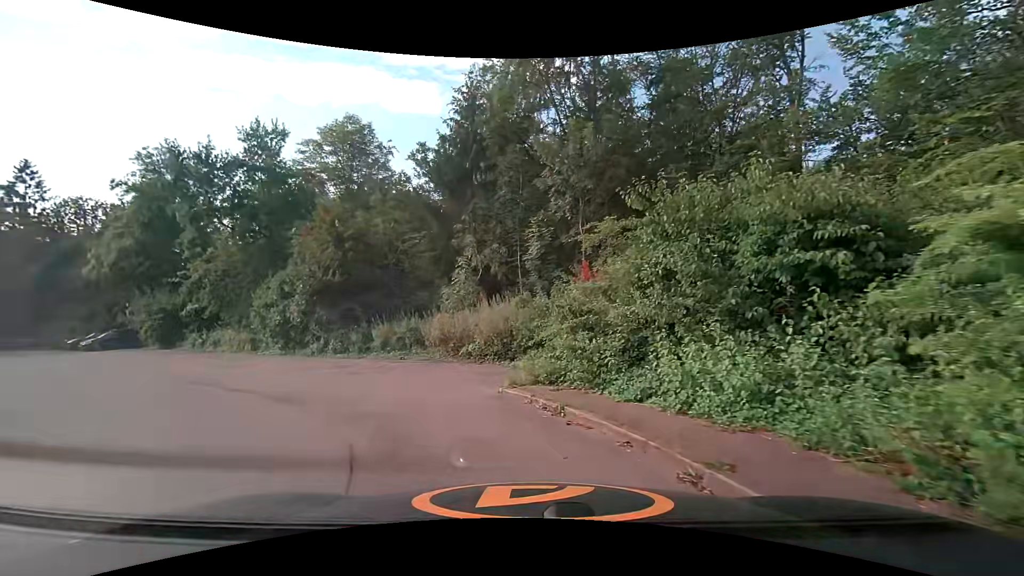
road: service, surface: asphalt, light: Day
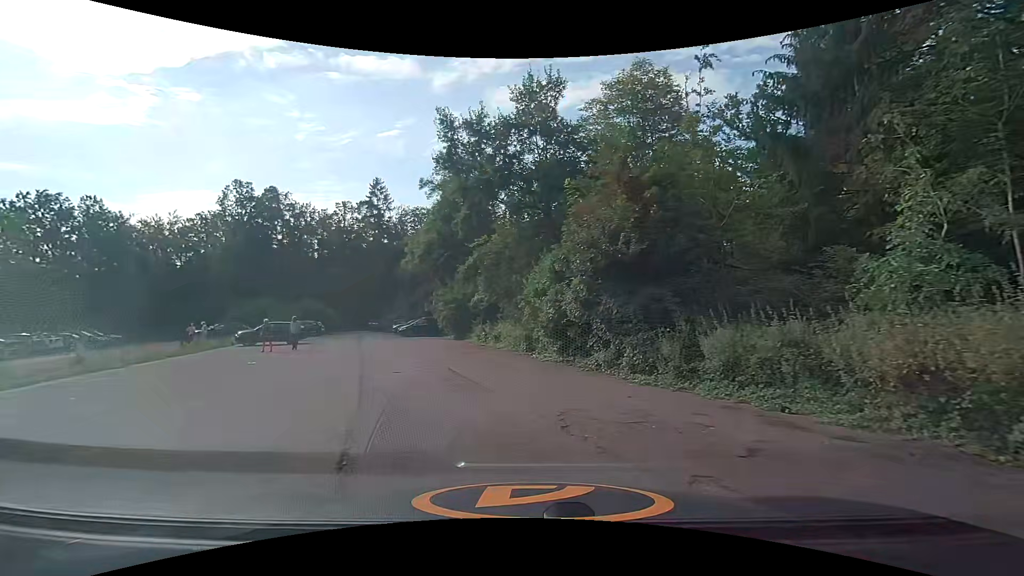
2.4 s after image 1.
(-2.4, +8.7) m; -33°
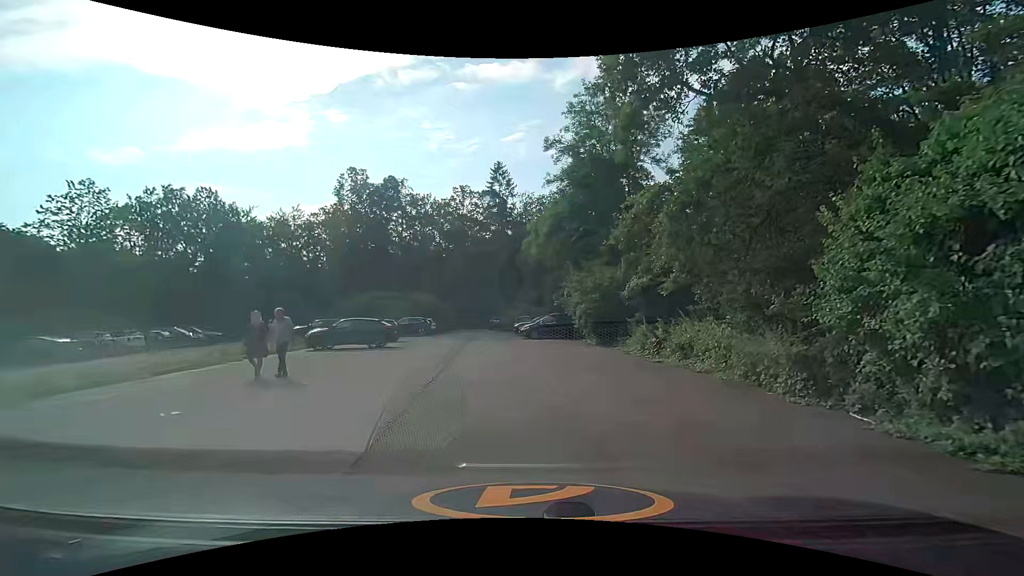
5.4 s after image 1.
(-1.8, +11.6) m; -14°
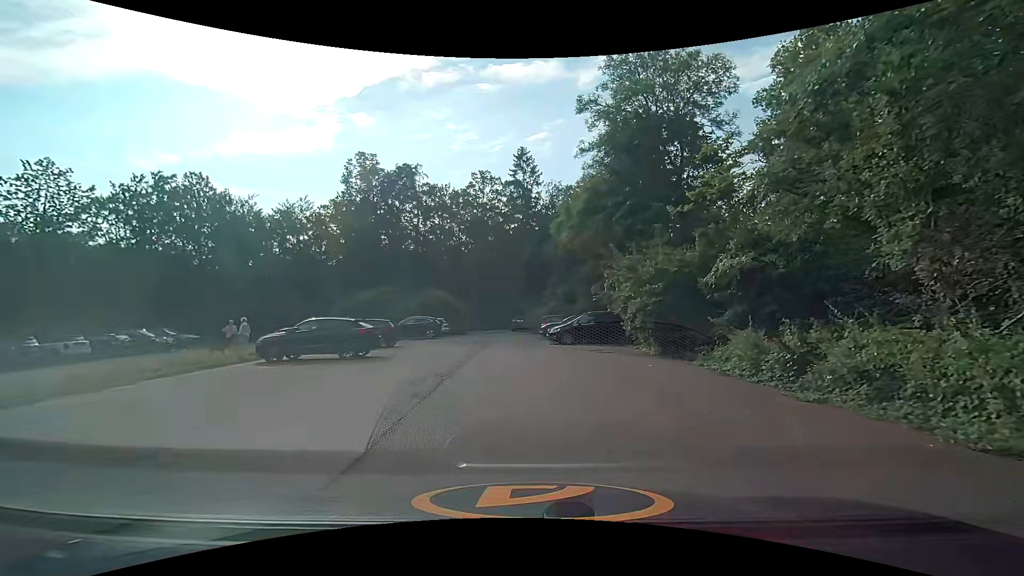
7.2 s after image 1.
(-0.1, +7.1) m; -3°
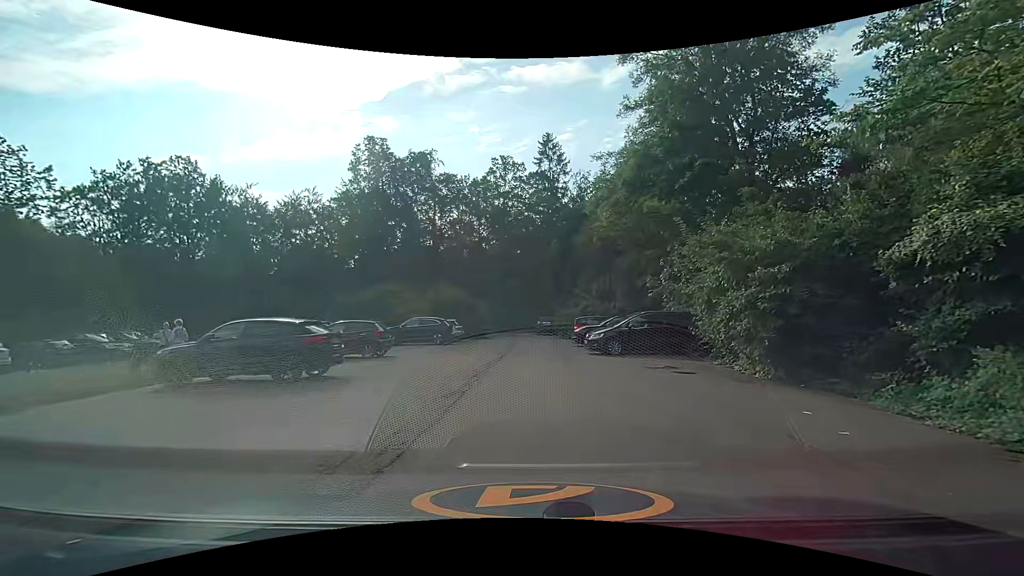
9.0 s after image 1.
(-0.2, +6.5) m; -3°
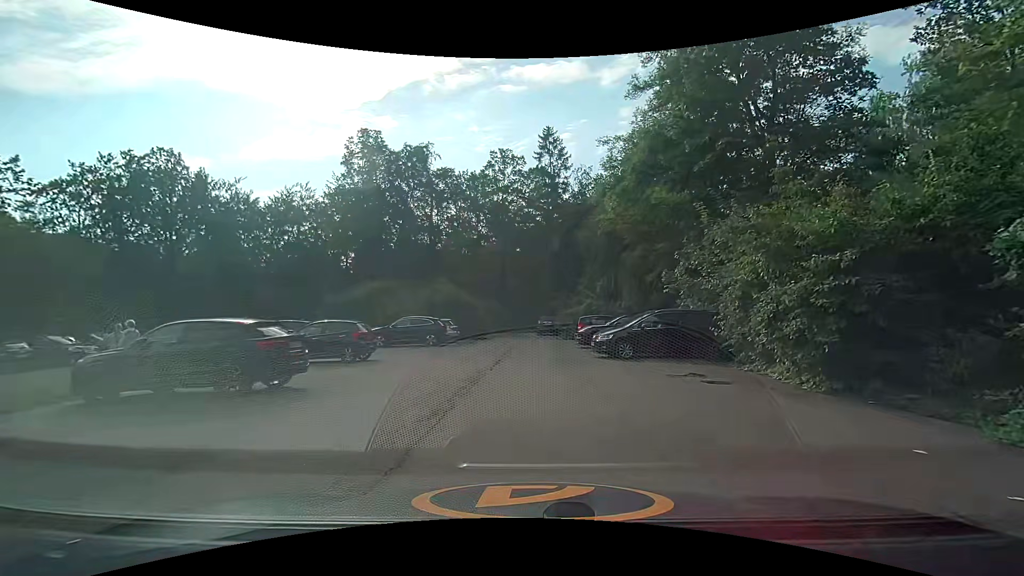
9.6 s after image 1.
(0.0, +2.1) m; 0°
